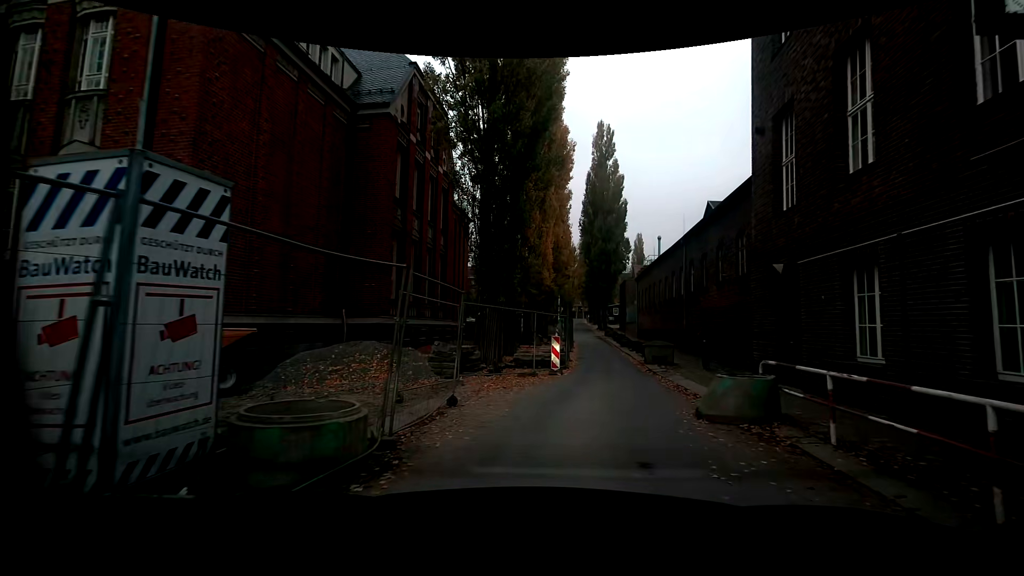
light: Day
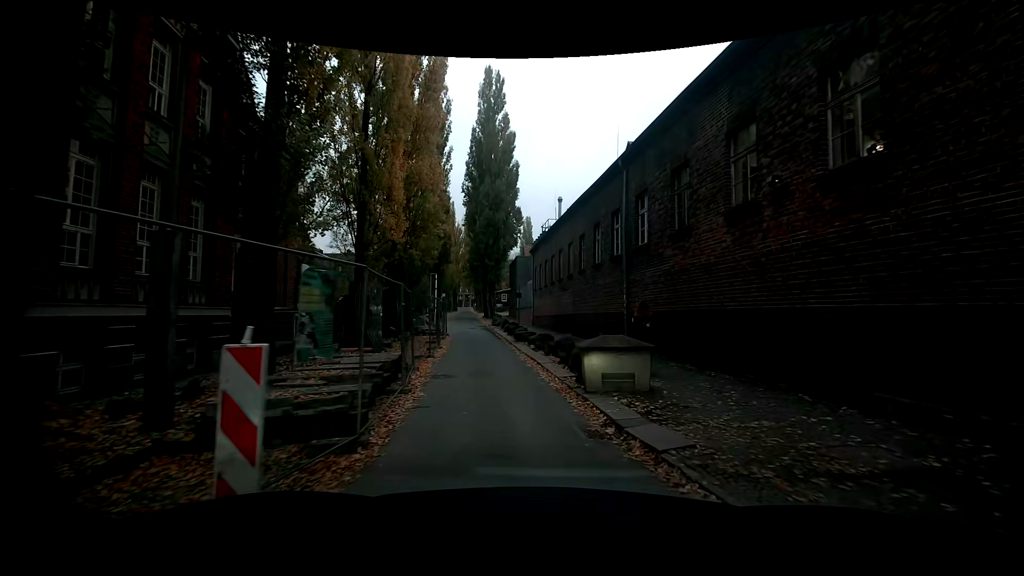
(+1.3, +13.3) m; +9°
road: service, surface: asphalt
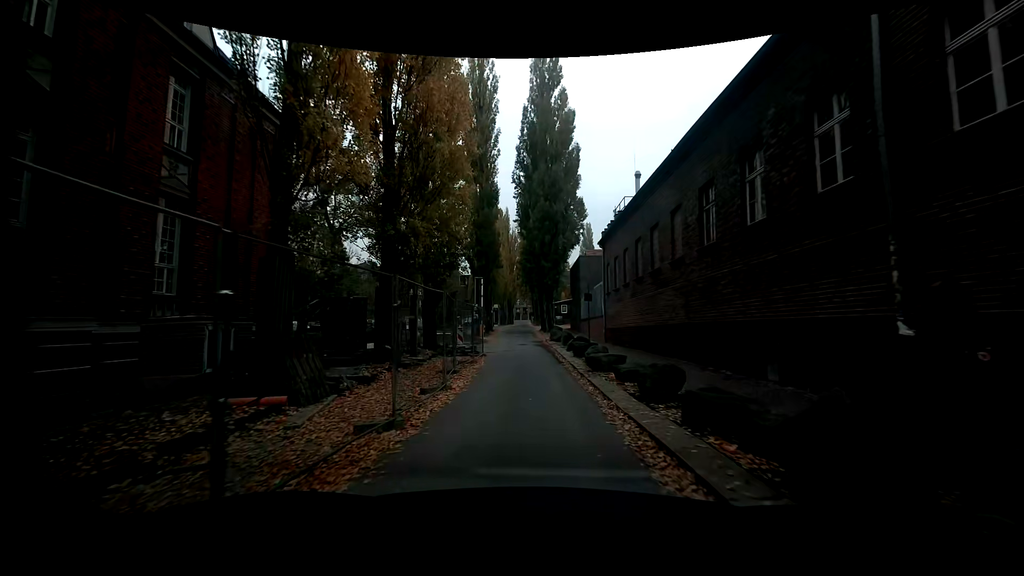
(-0.3, +9.9) m; -4°
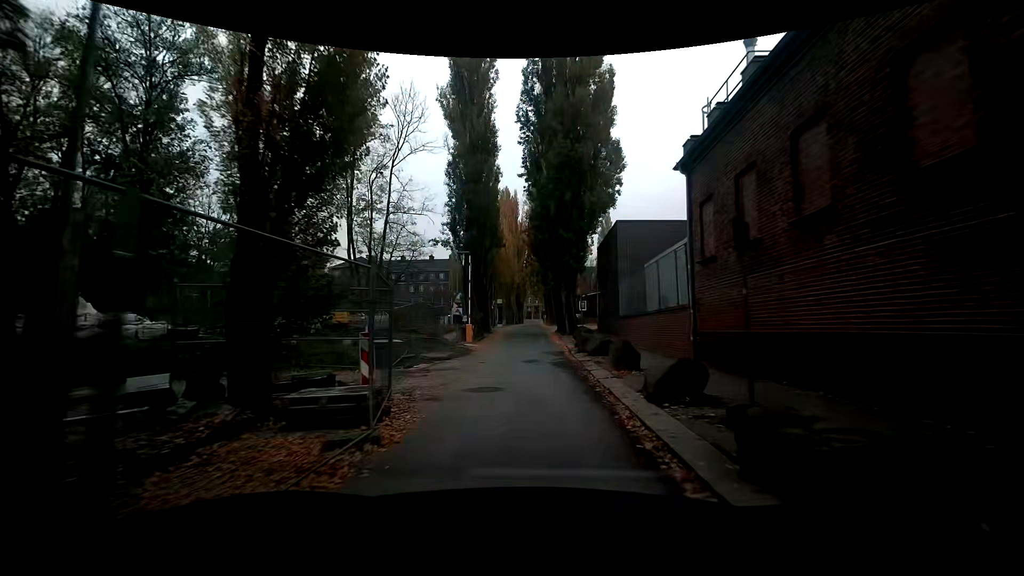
(0.0, +15.2) m; -1°
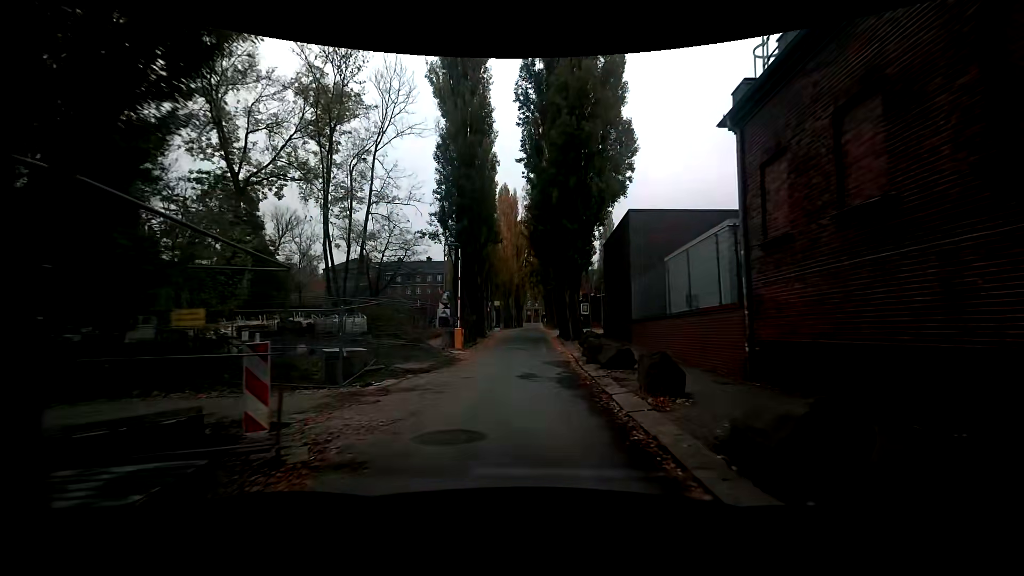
(0.0, +3.9) m; +1°
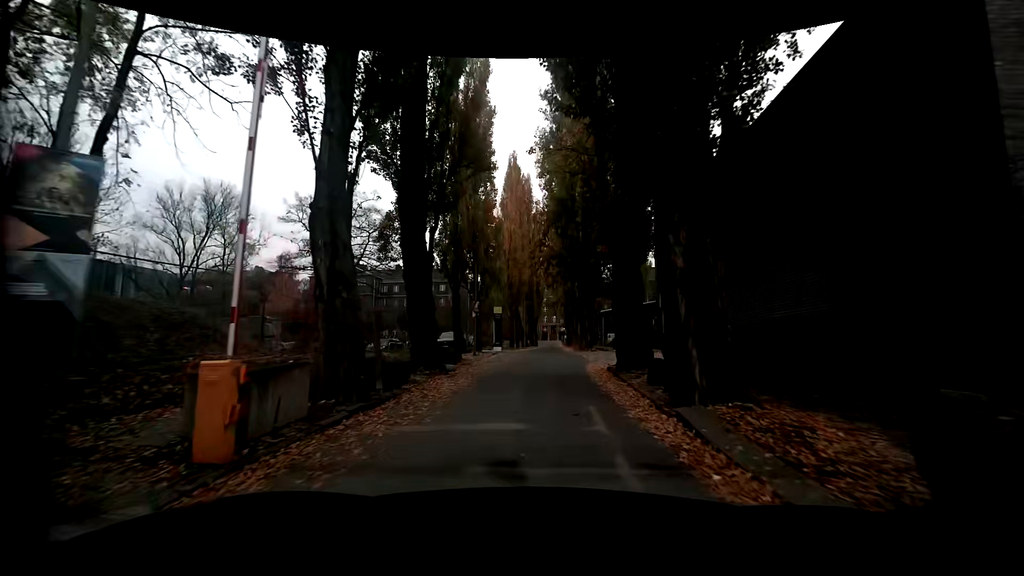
(-0.5, +20.0) m; -3°
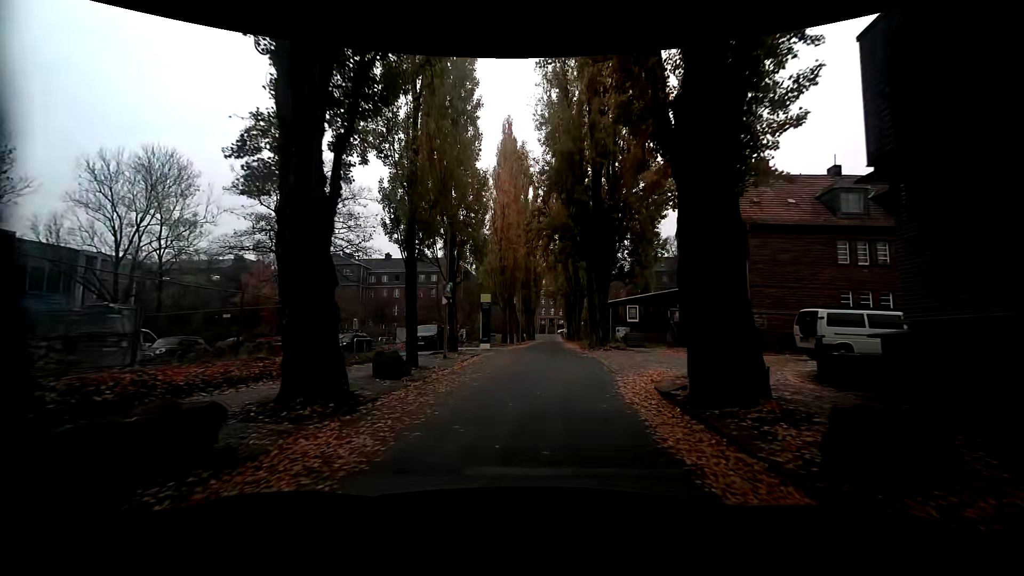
(+0.1, +7.5) m; +2°
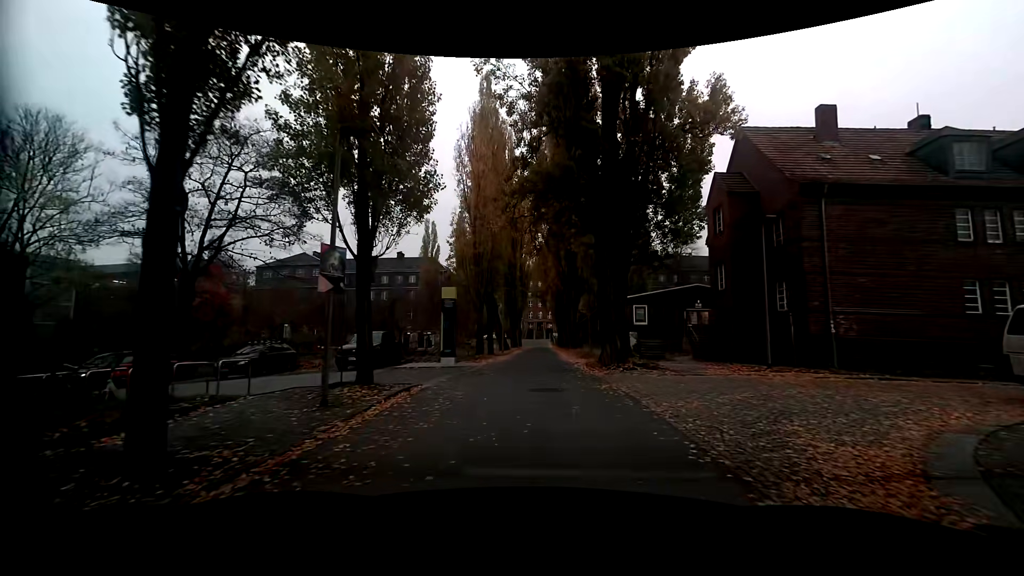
(-0.2, +9.1) m; -1°
